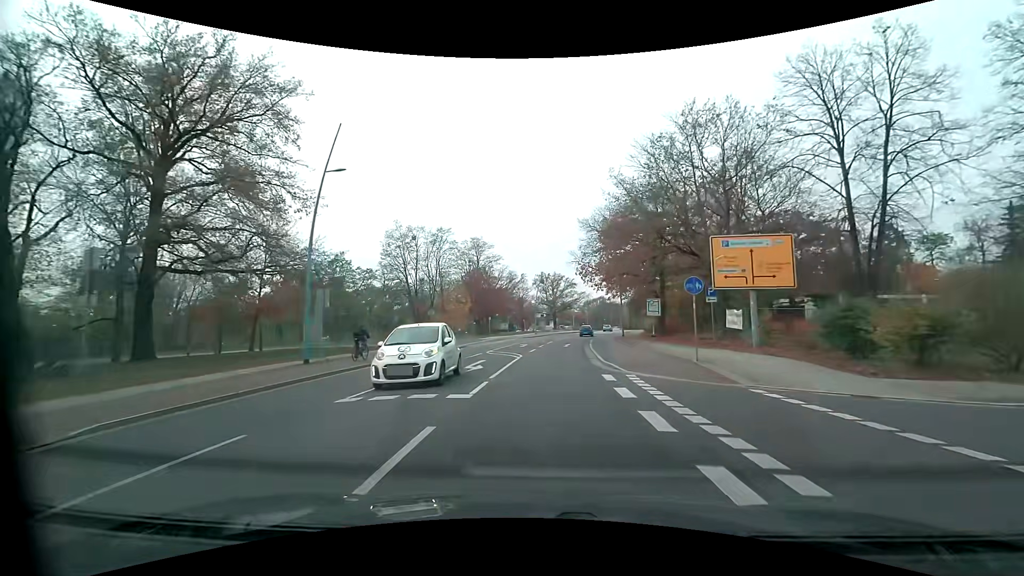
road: tertiary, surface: asphalt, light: Day
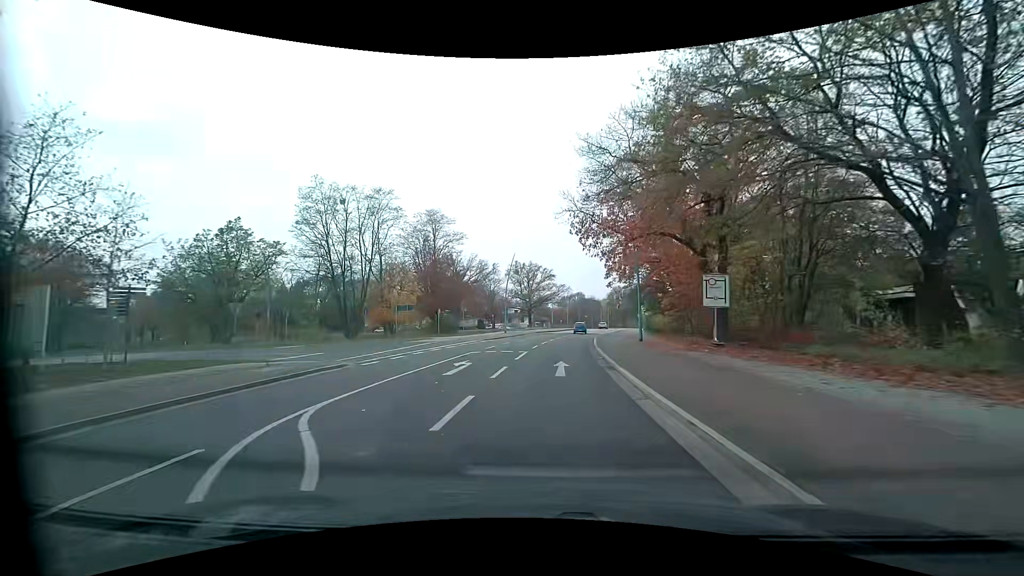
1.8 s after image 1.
(+0.5, +20.7) m; +3°
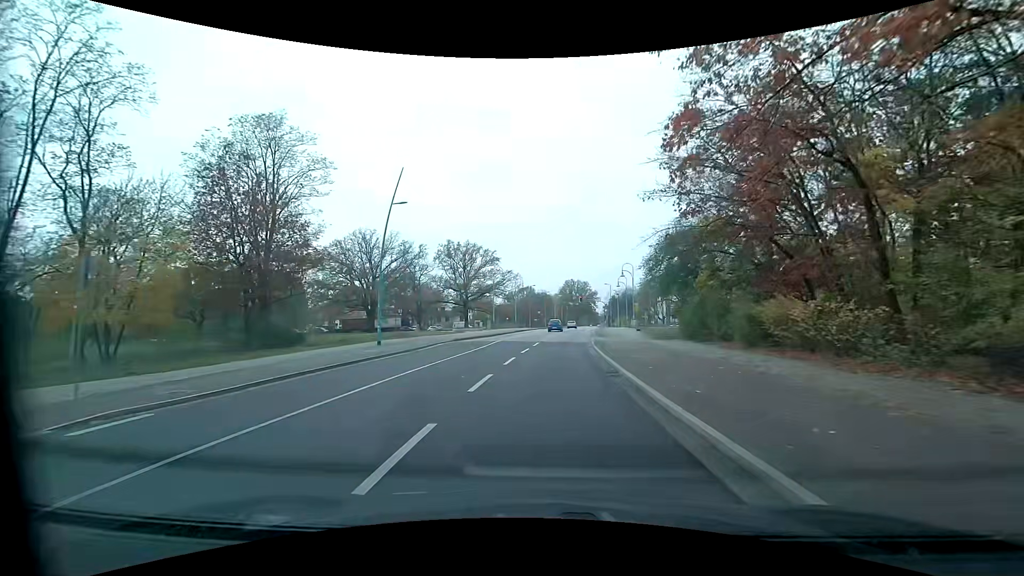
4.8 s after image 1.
(+1.8, +34.8) m; +6°
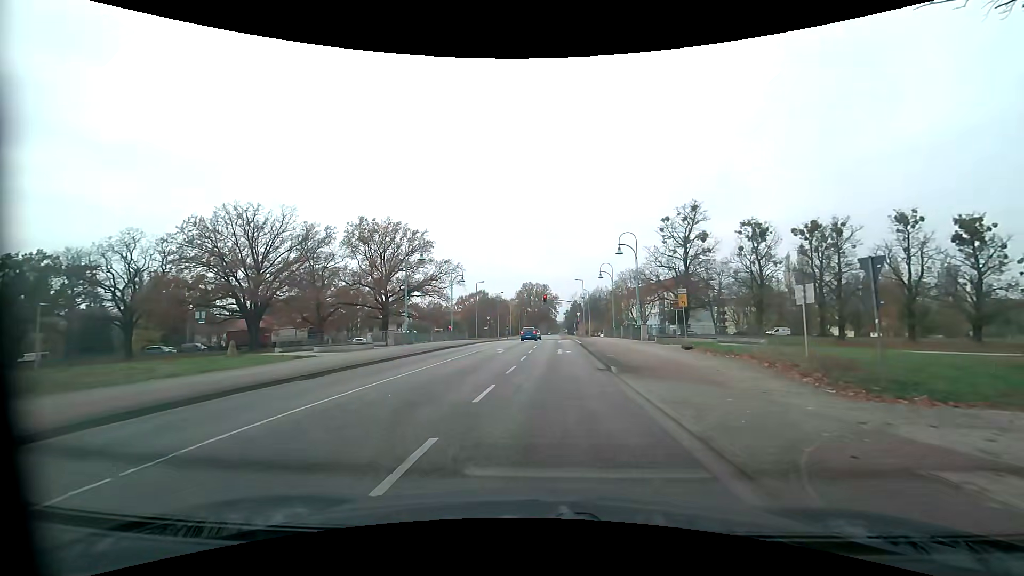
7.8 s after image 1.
(+1.3, +29.8) m; +5°
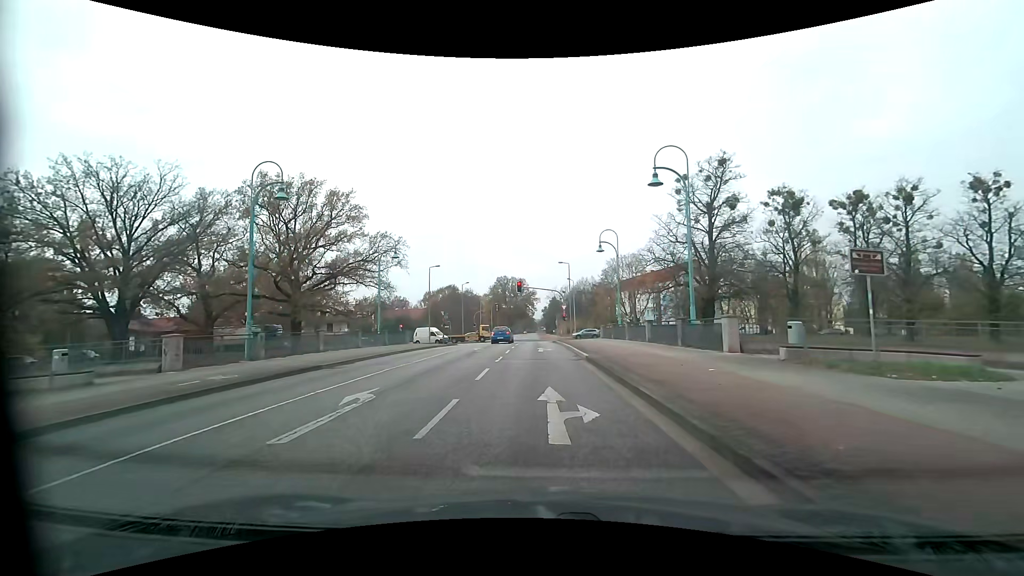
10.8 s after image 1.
(+0.4, +21.0) m; +2°
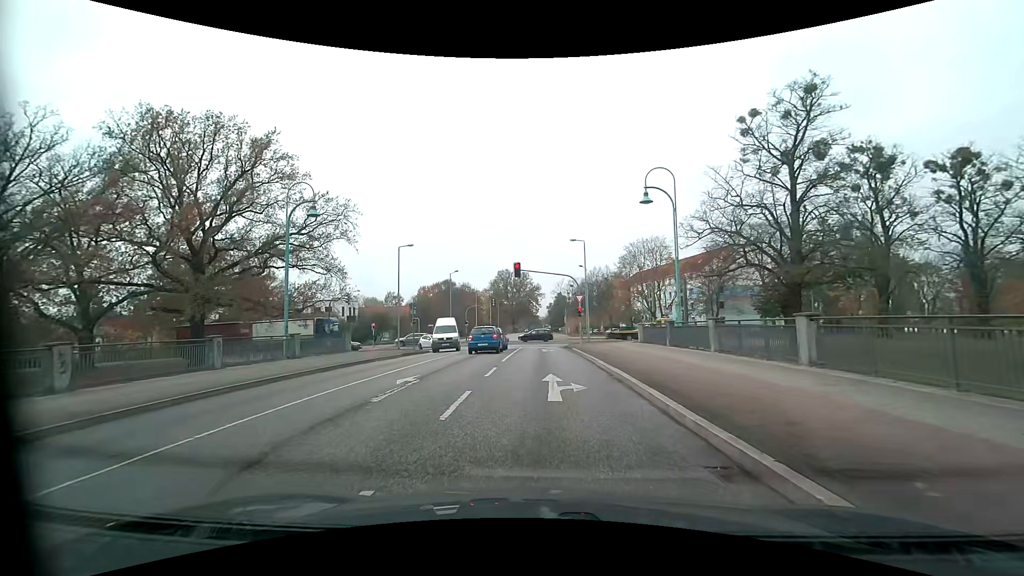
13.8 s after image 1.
(-0.1, +16.7) m; -1°
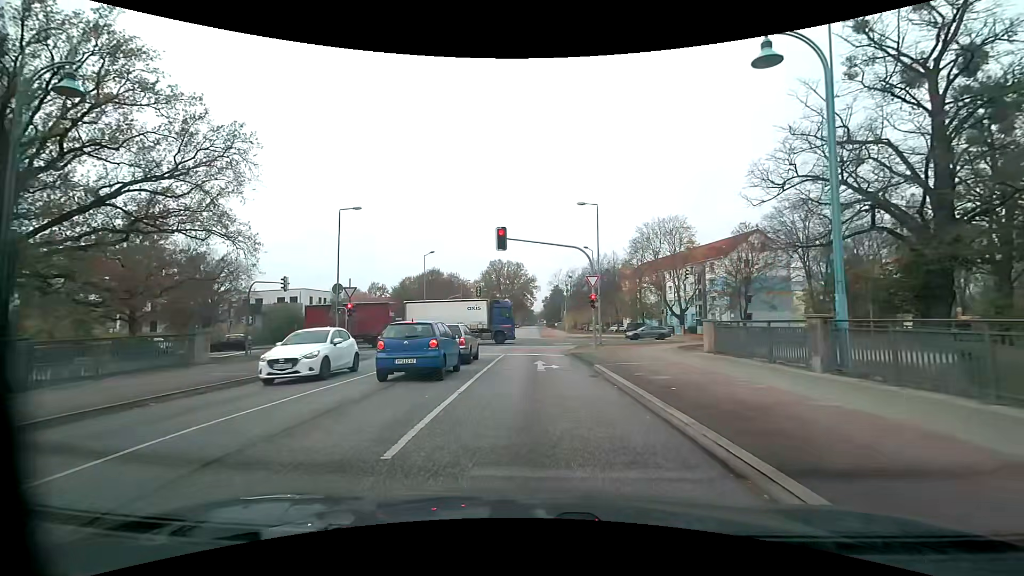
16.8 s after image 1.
(+0.1, +14.1) m; +1°
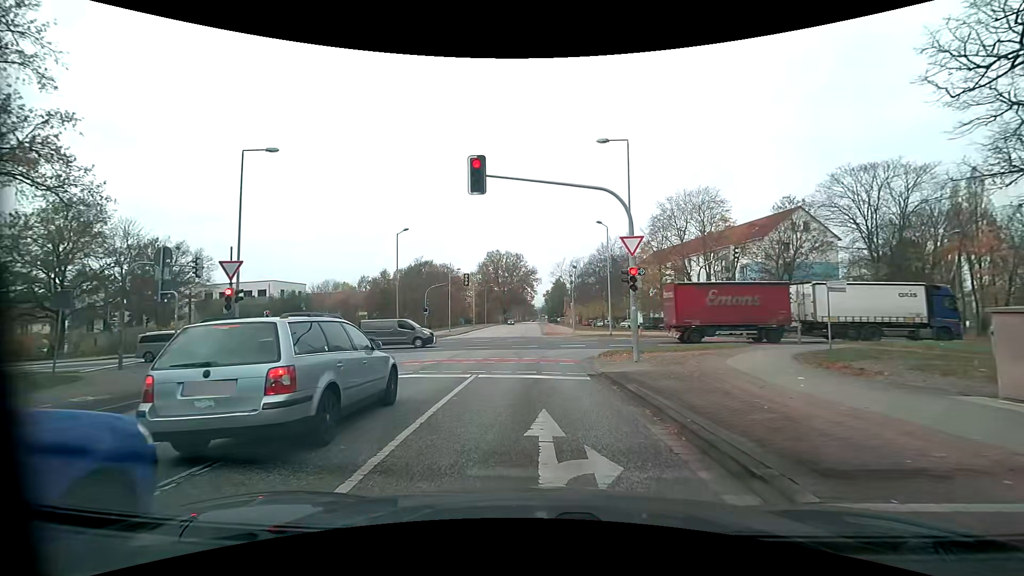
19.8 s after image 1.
(0.0, +12.0) m; 0°
(0, +10) (0, +20) (0, +30) (-1, +40) (-1, +50) (-2, +60) (-2, +70) (-2, +80) (-2, +90) (-2, +100) m
